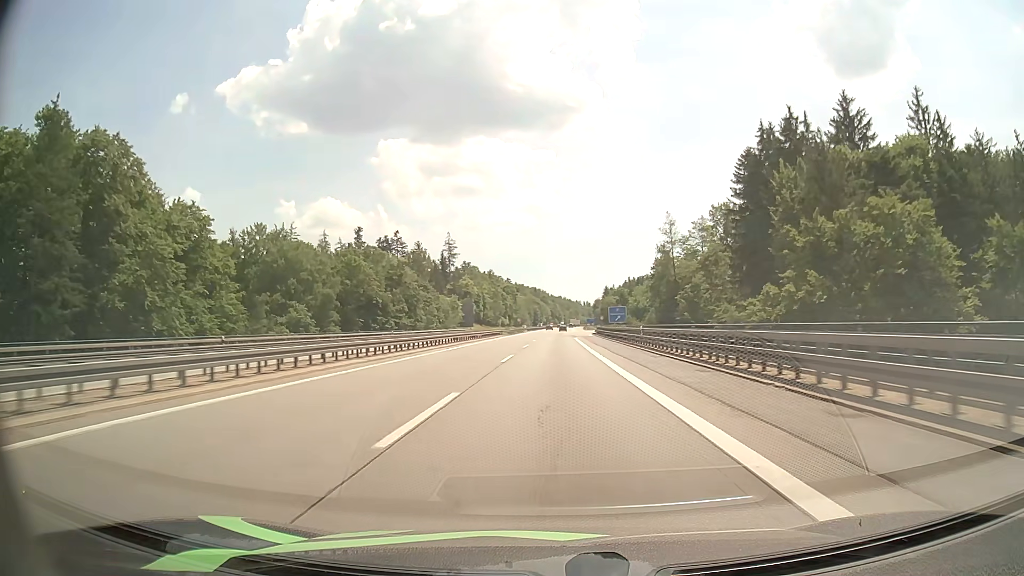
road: motorway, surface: asphalt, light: Day
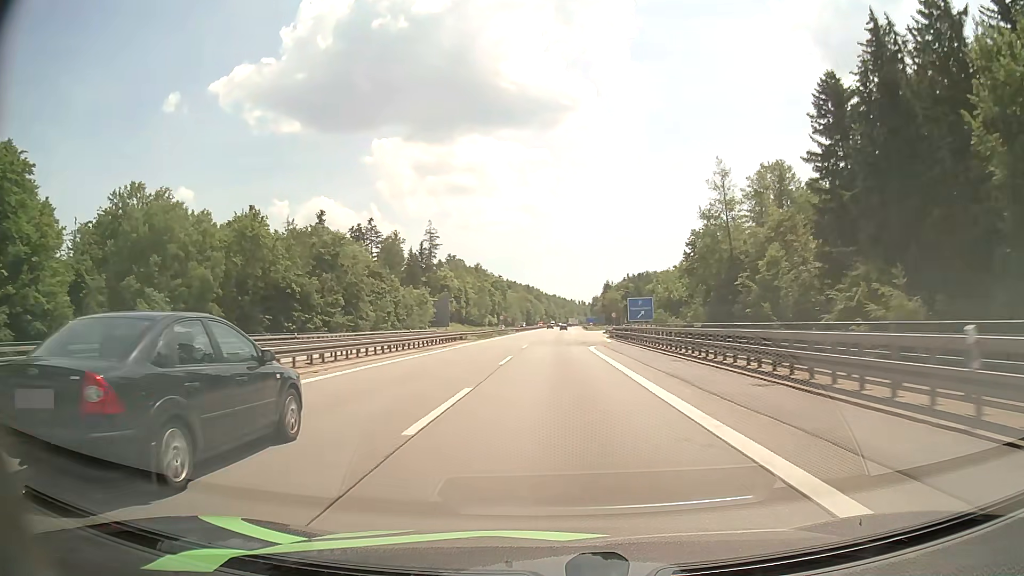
(+0.1, +34.0) m; 0°
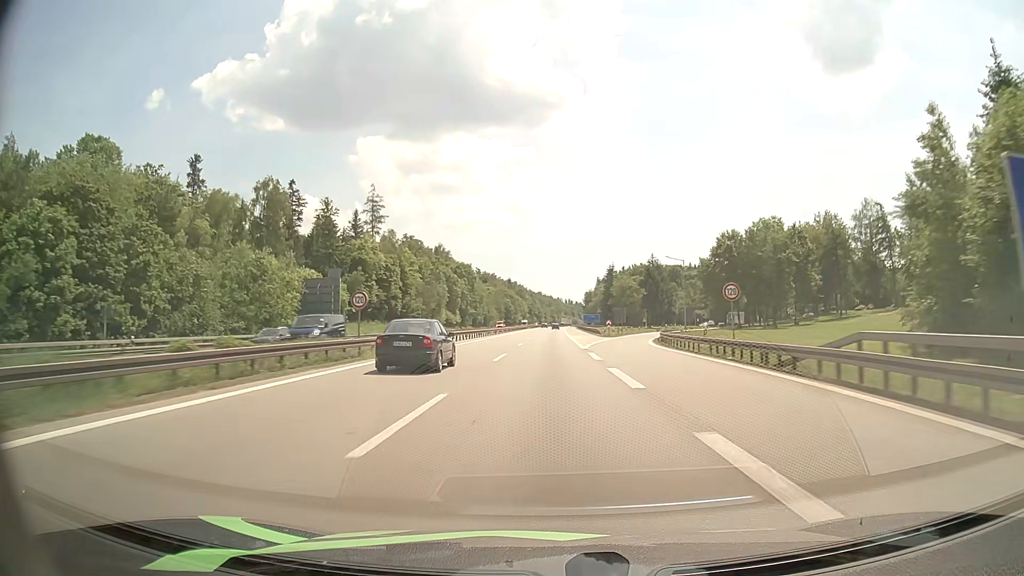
(+1.0, +68.8) m; +1°
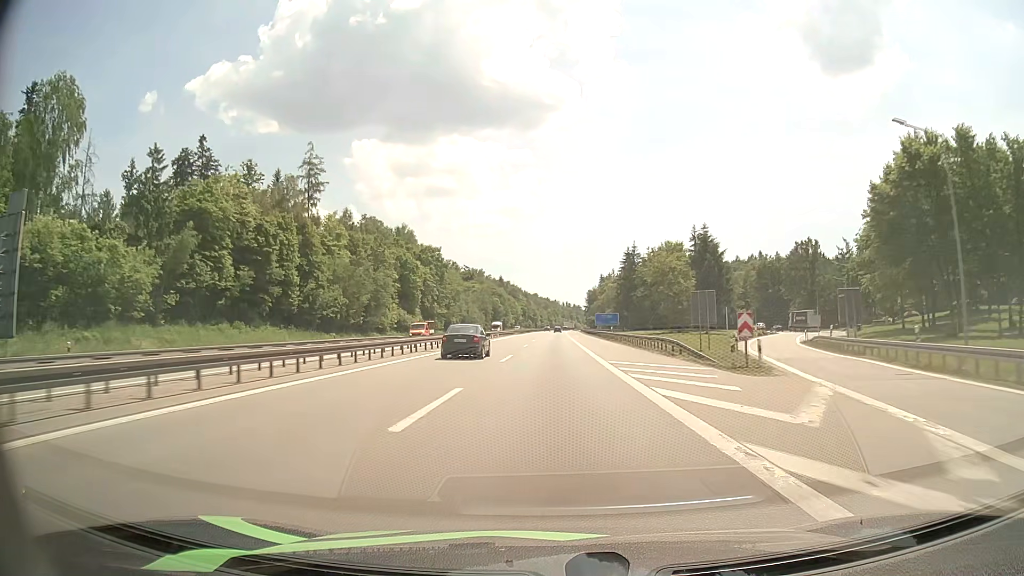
(+0.1, +52.3) m; 0°
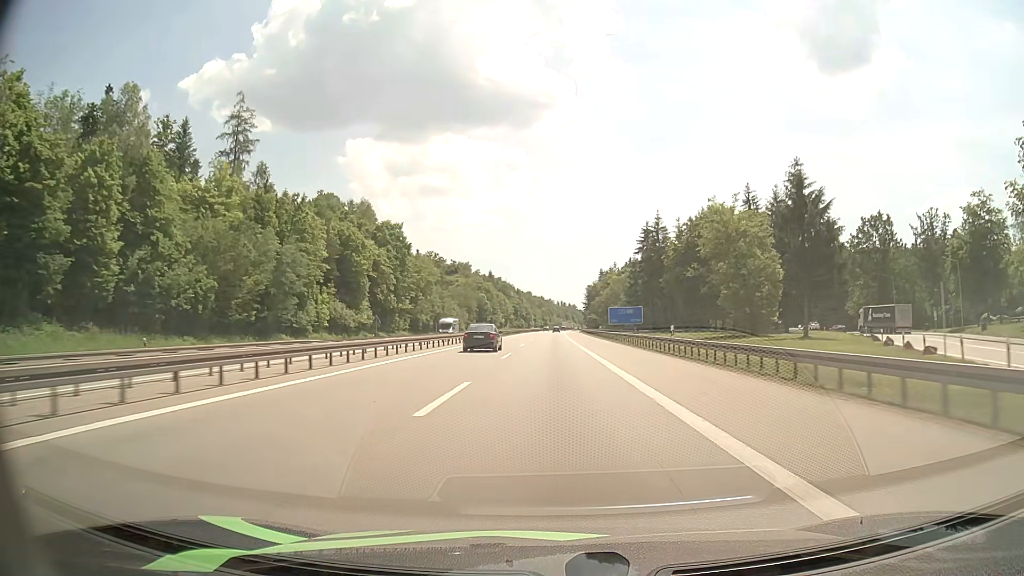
(+0.1, +35.1) m; 0°
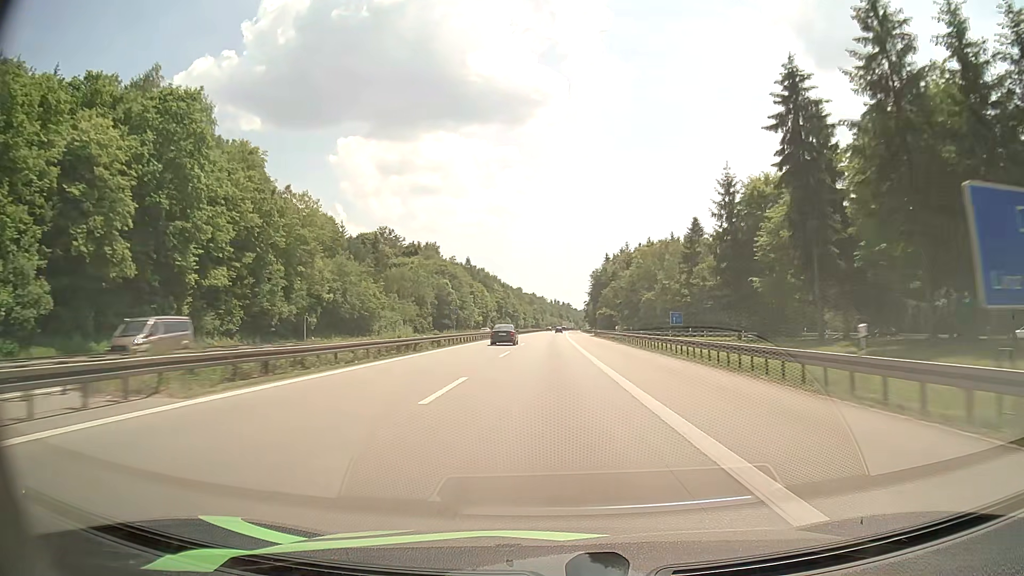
(+0.4, +70.7) m; 0°
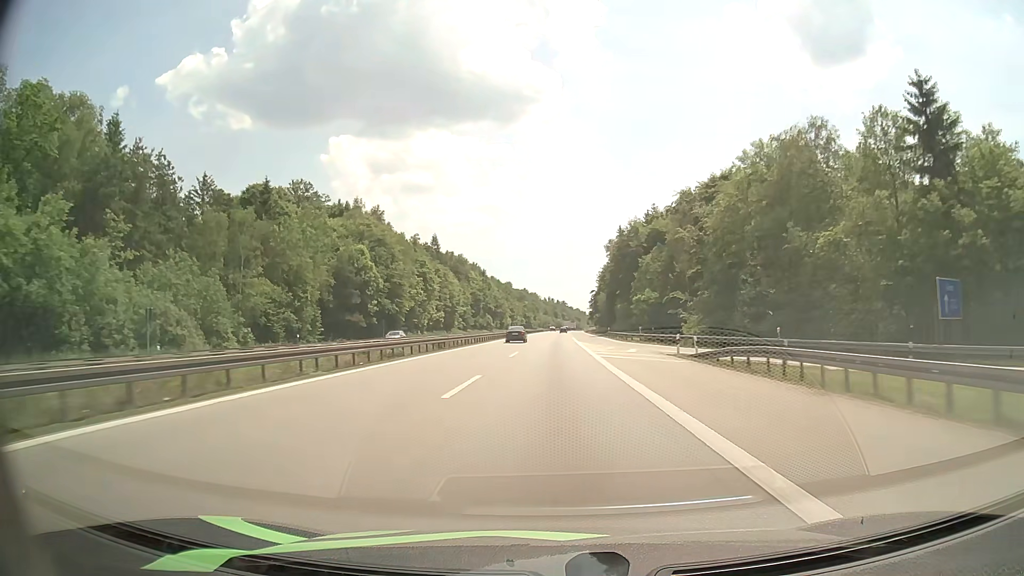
(+0.4, +71.2) m; +1°
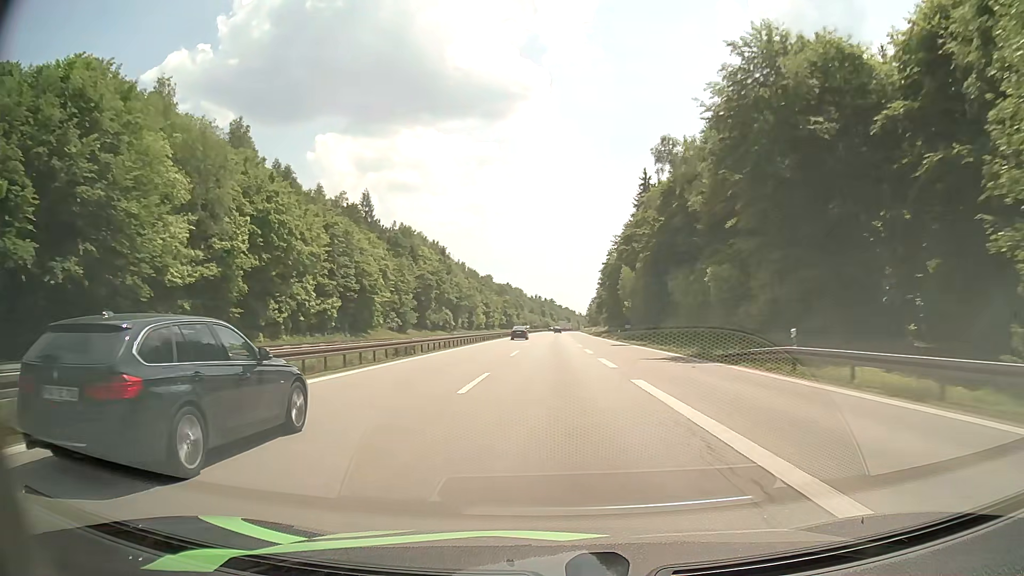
(+0.6, +71.7) m; +1°
(0, +10) (0, +20) (0, +30) (0, +40) (0, +50) (0, +60) (+1, +70) (+1, +80) (+1, +90) (+1, +100) m
